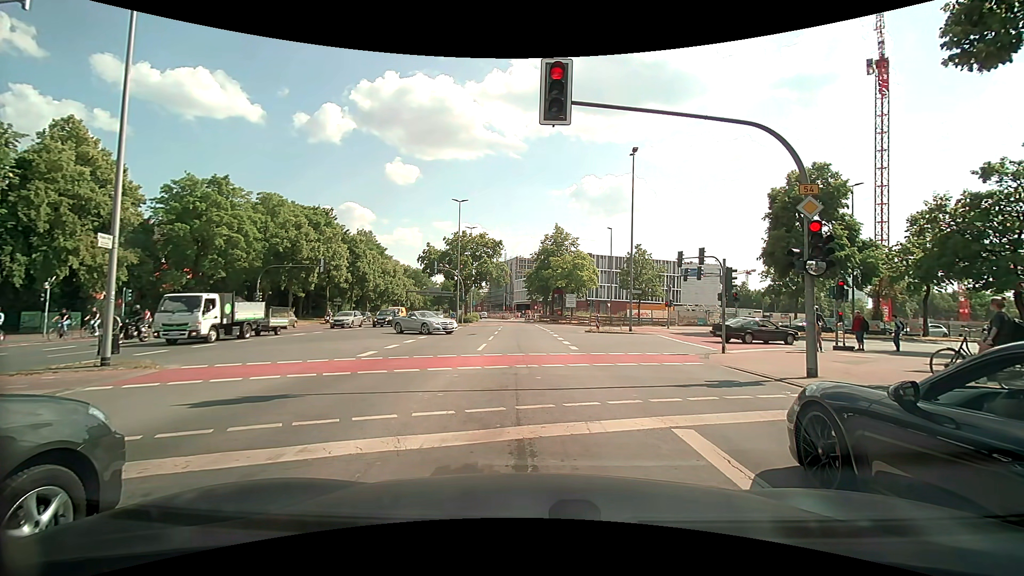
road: primary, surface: asphalt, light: Day
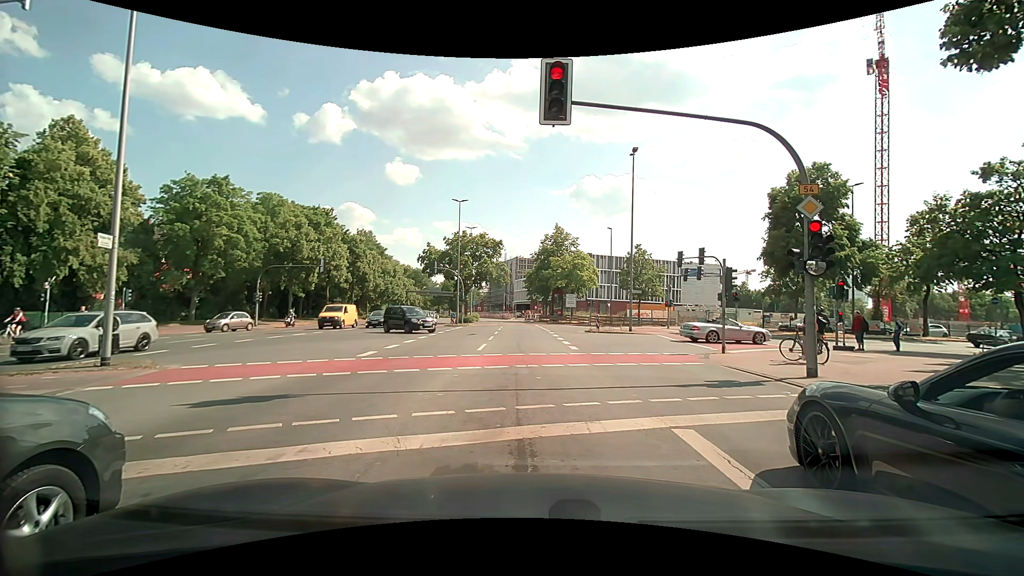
(0.0, 0.0) m; 0°
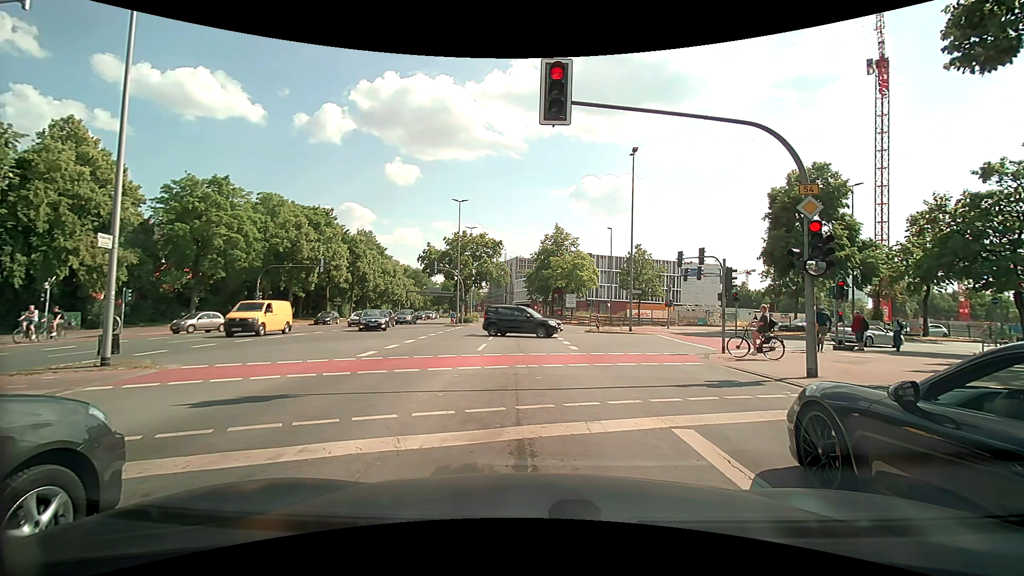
(0.0, 0.0) m; 0°
